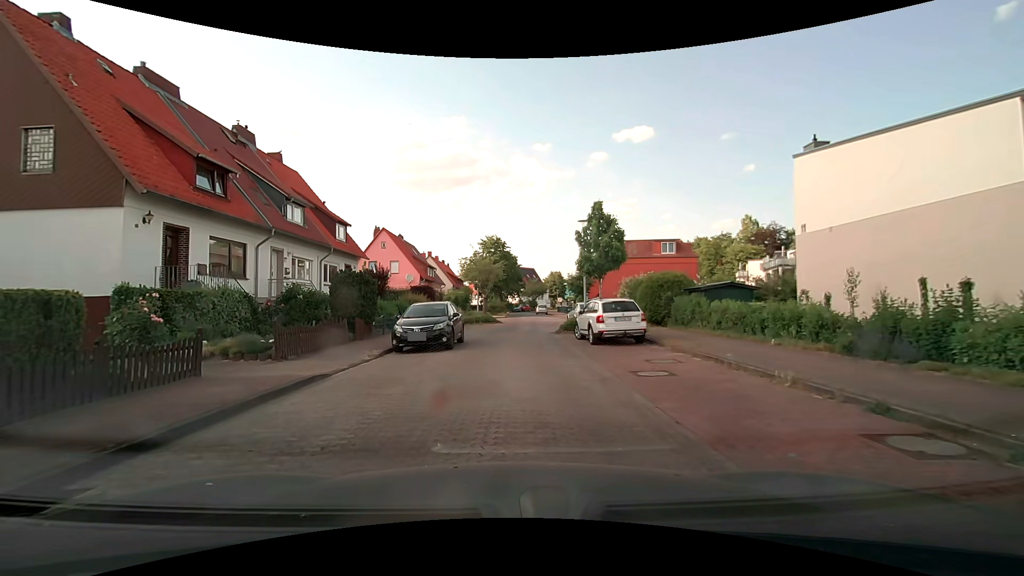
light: Day
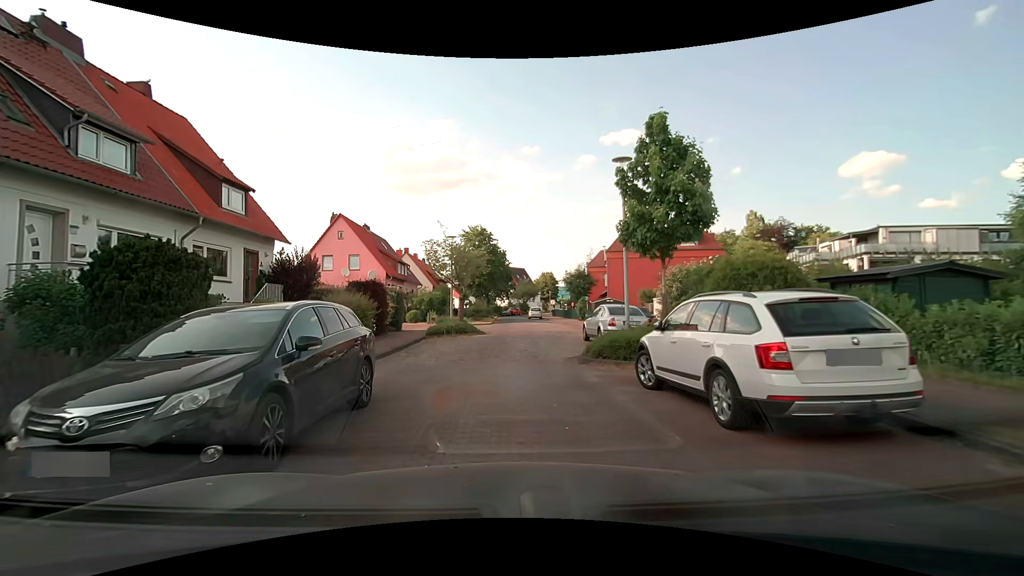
(+0.4, +11.0) m; +2°
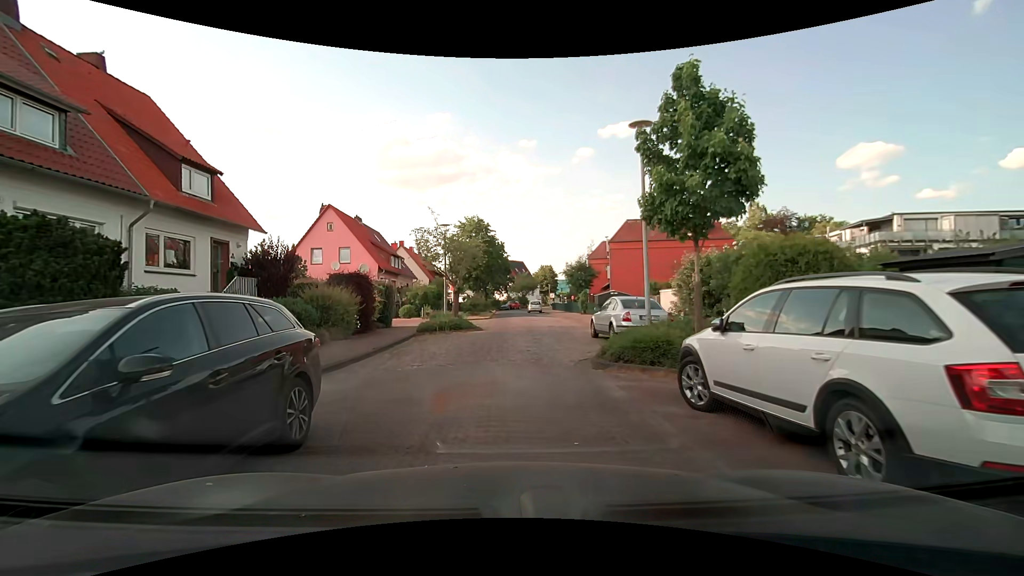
(0.0, +2.2) m; -1°
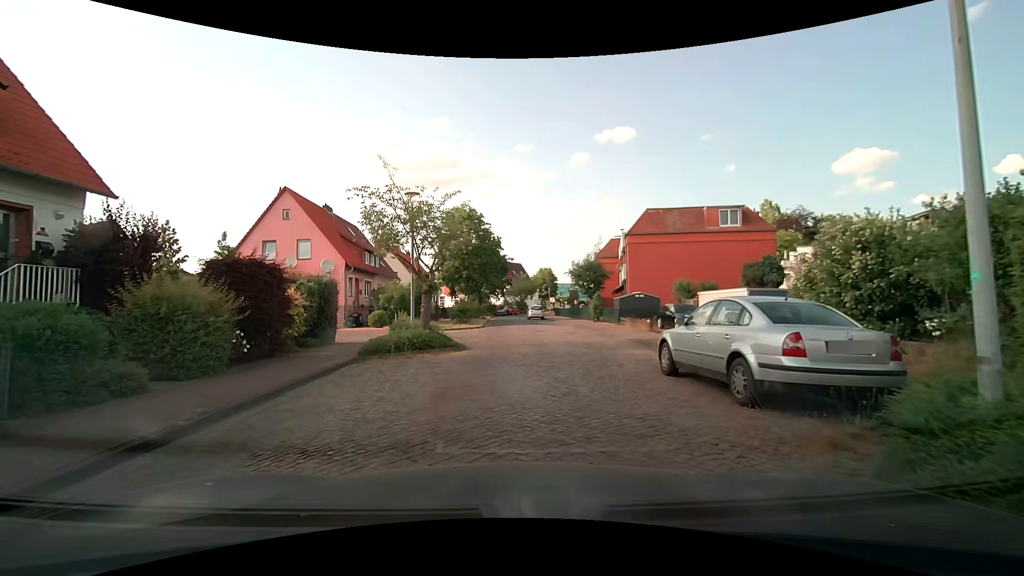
(+0.2, +8.3) m; +2°
